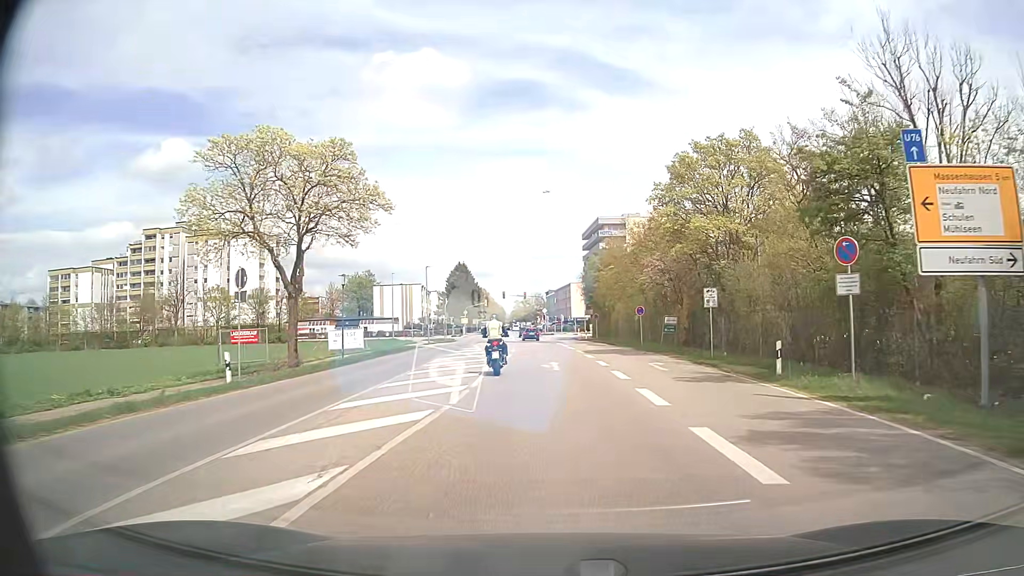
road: secondary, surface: asphalt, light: Day
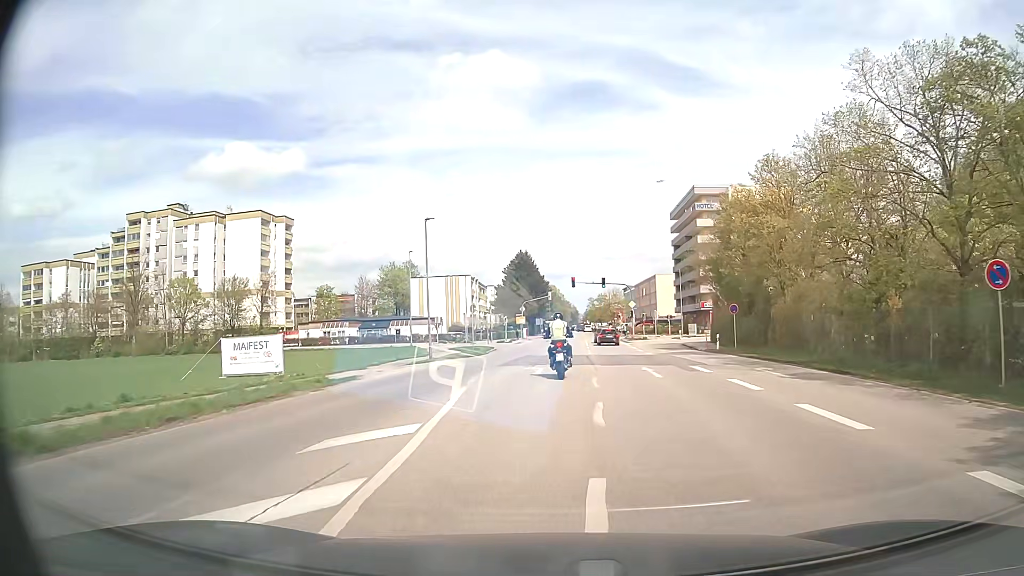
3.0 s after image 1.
(-1.6, +32.9) m; -5°
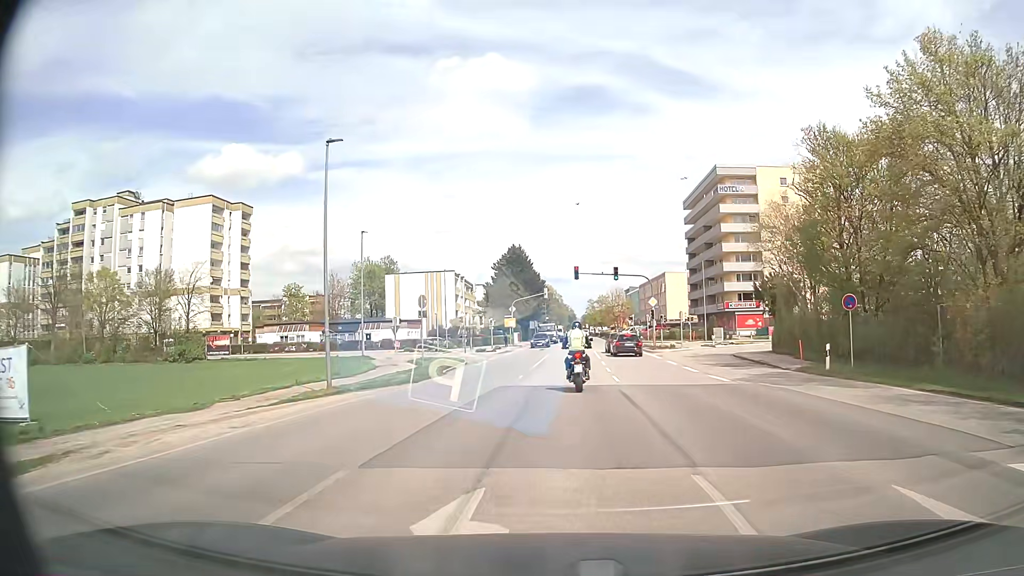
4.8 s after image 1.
(-0.3, +17.4) m; -1°
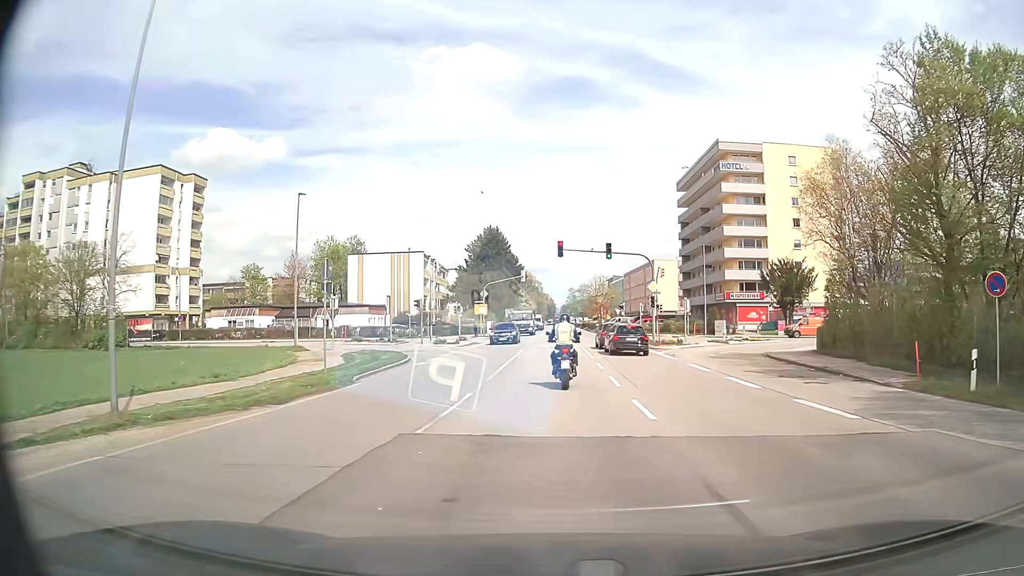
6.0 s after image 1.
(+0.1, +10.6) m; +1°
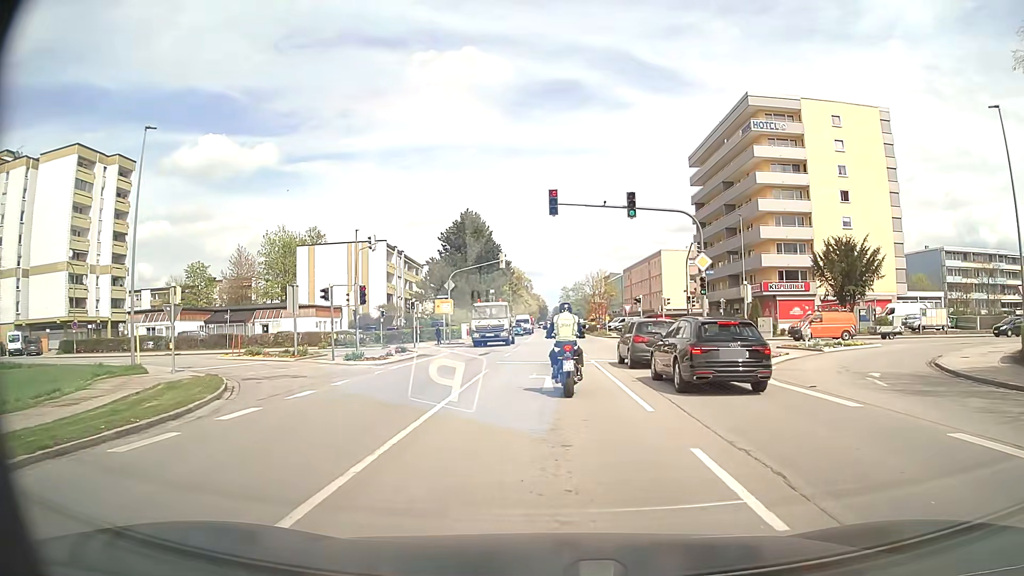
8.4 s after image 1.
(+0.3, +17.8) m; +2°
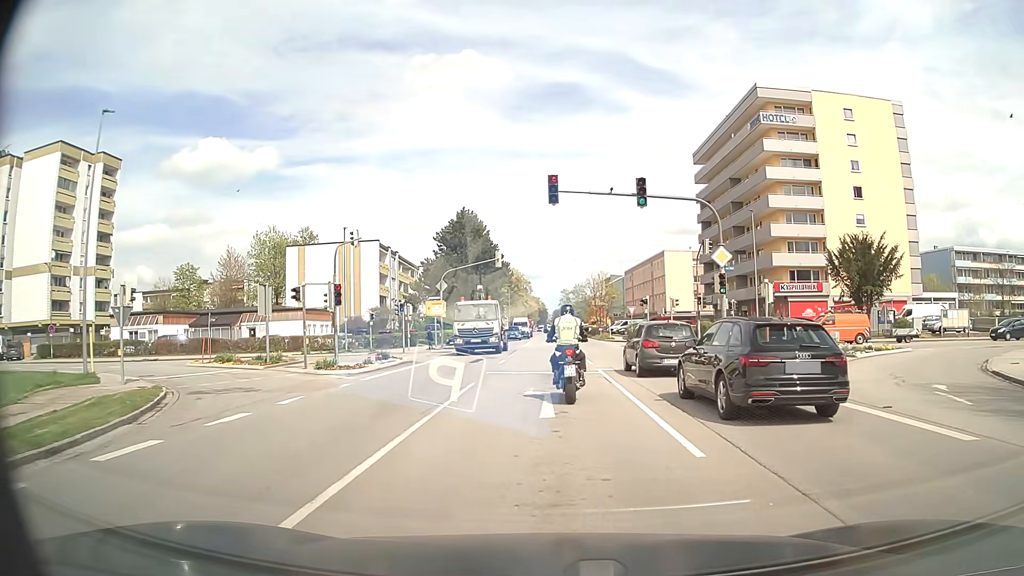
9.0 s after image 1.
(0.0, +3.4) m; 0°
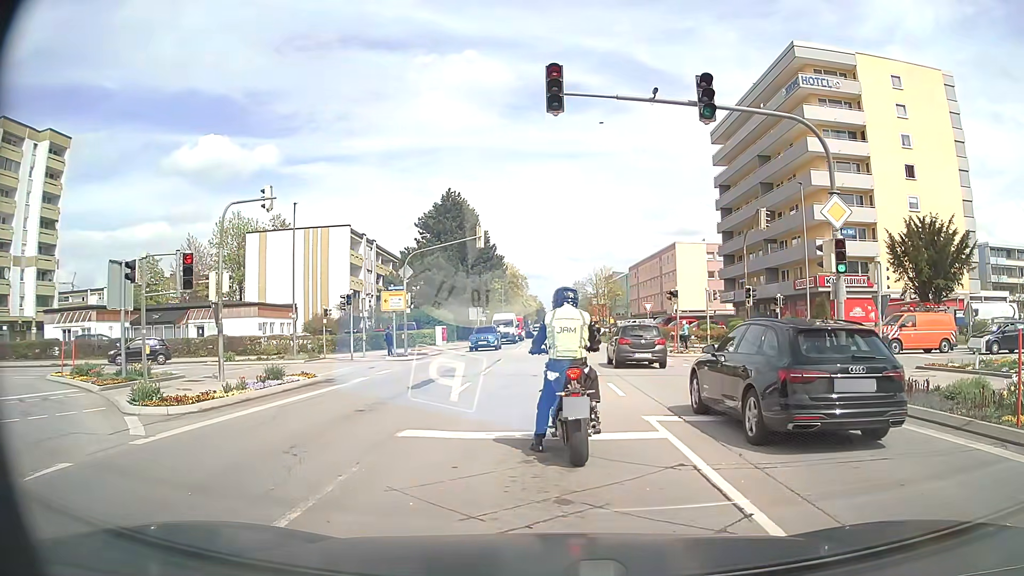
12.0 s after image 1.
(0.0, +10.8) m; +1°
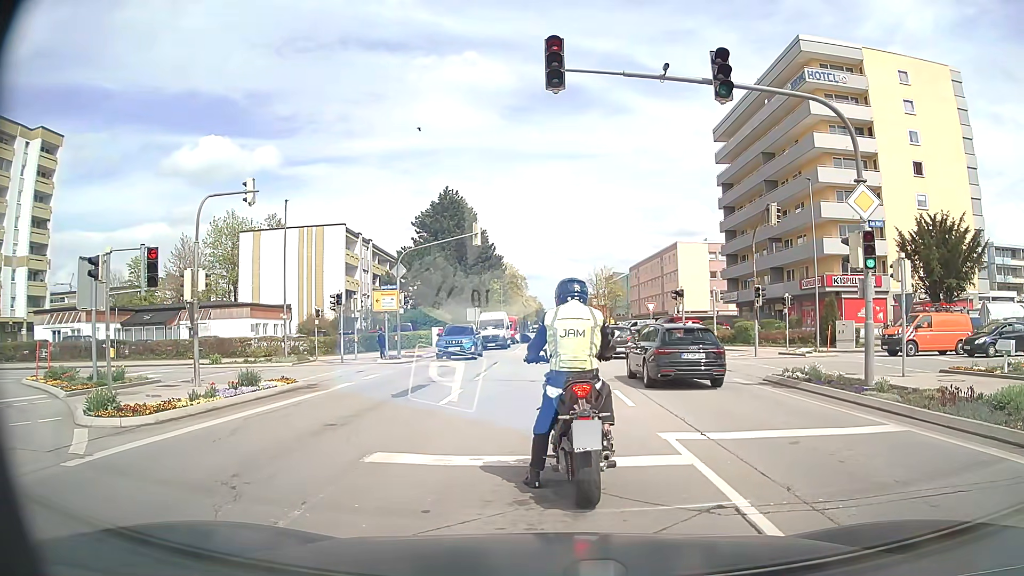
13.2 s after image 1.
(0.0, +1.4) m; +1°
(0, +10) (-1, +20) (-9, +27) (-18, +28) (-28, +26) (-38, +24) (-48, +22) (-57, +19) (-67, +17) (-77, +15) m
